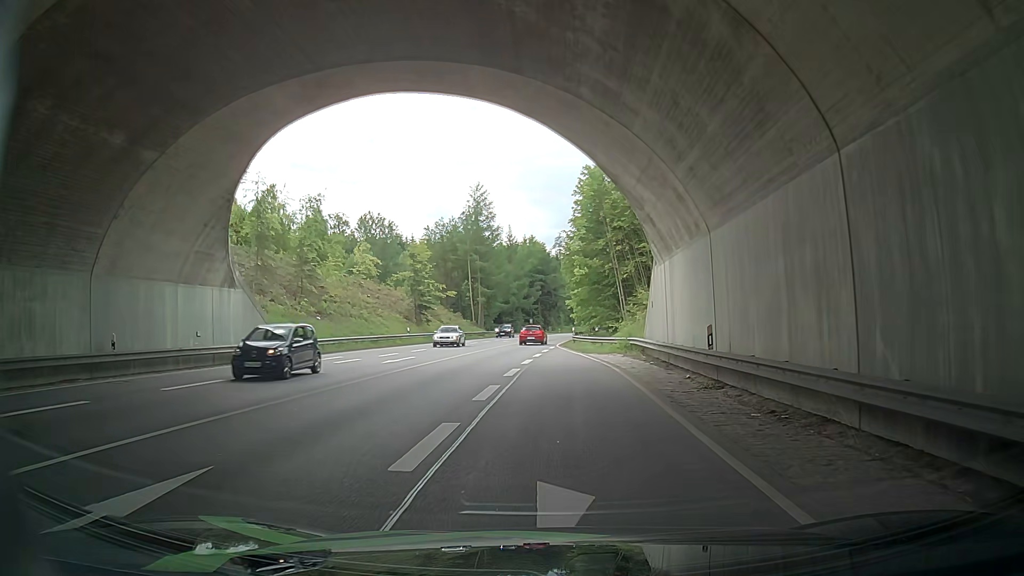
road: primary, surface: asphalt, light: Day
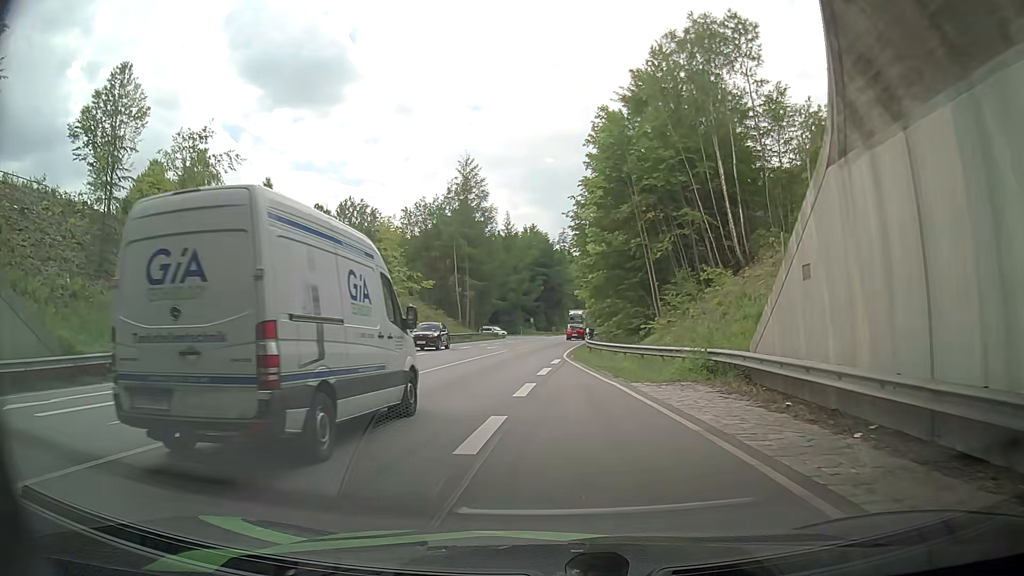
(-0.6, +17.2) m; 0°
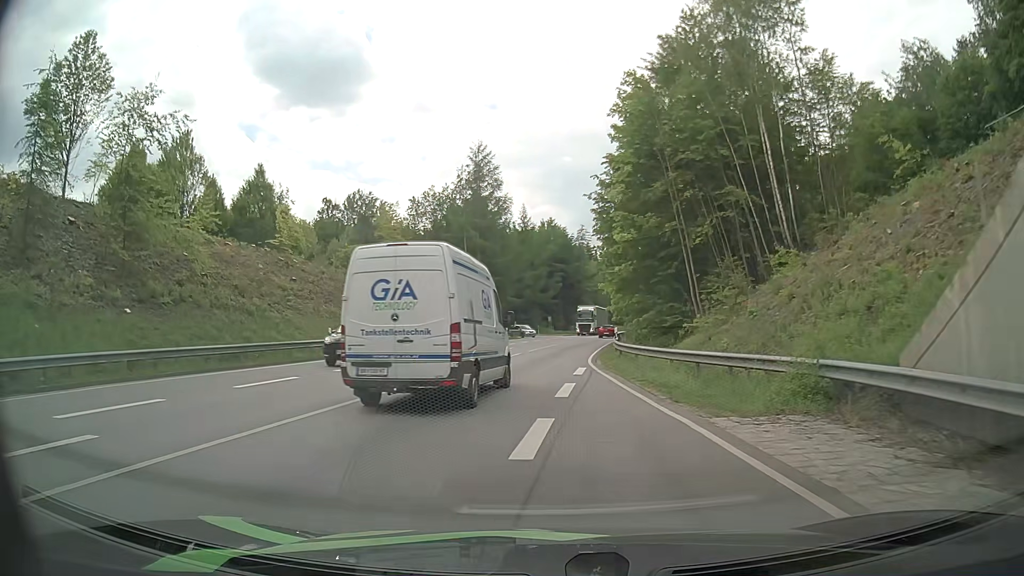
(-0.1, +6.4) m; -1°
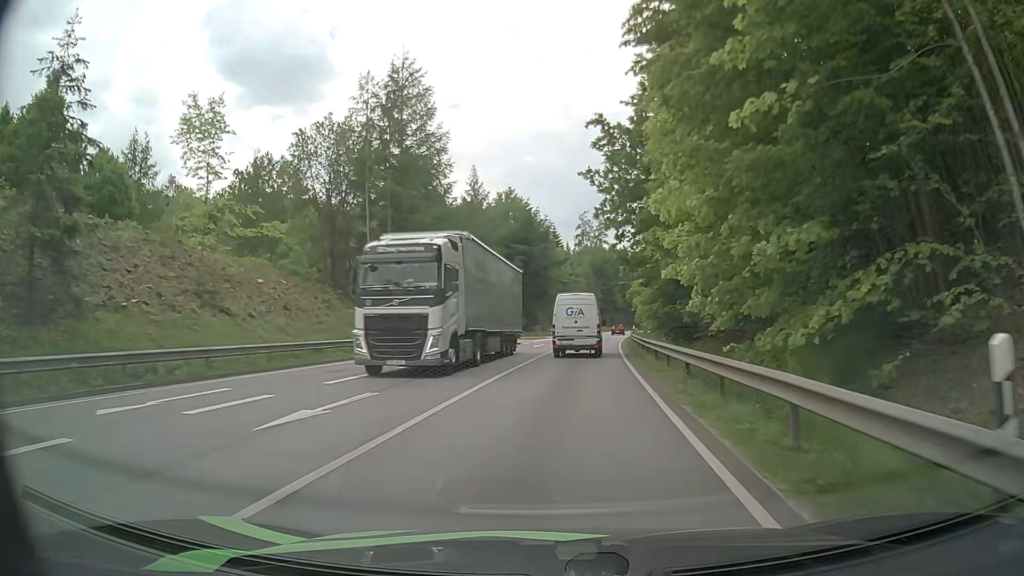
(+0.5, +28.5) m; +4°
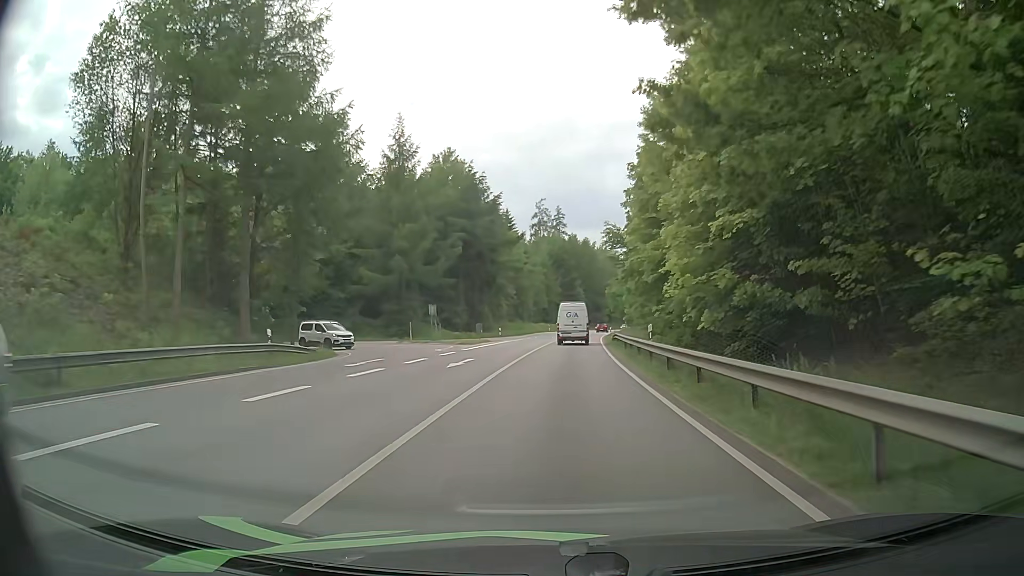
(+0.6, +22.0) m; +3°
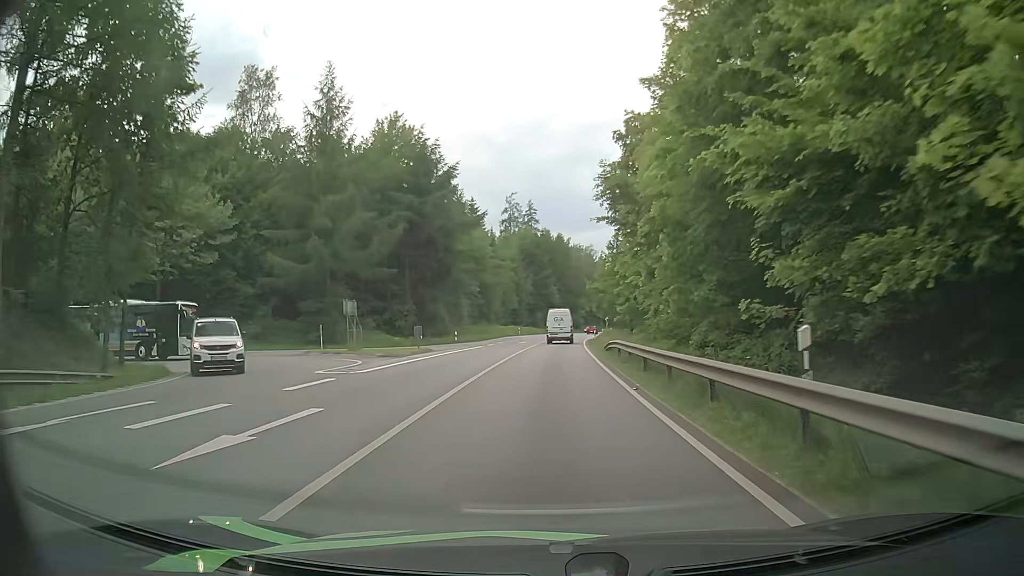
(+0.3, +15.1) m; +3°
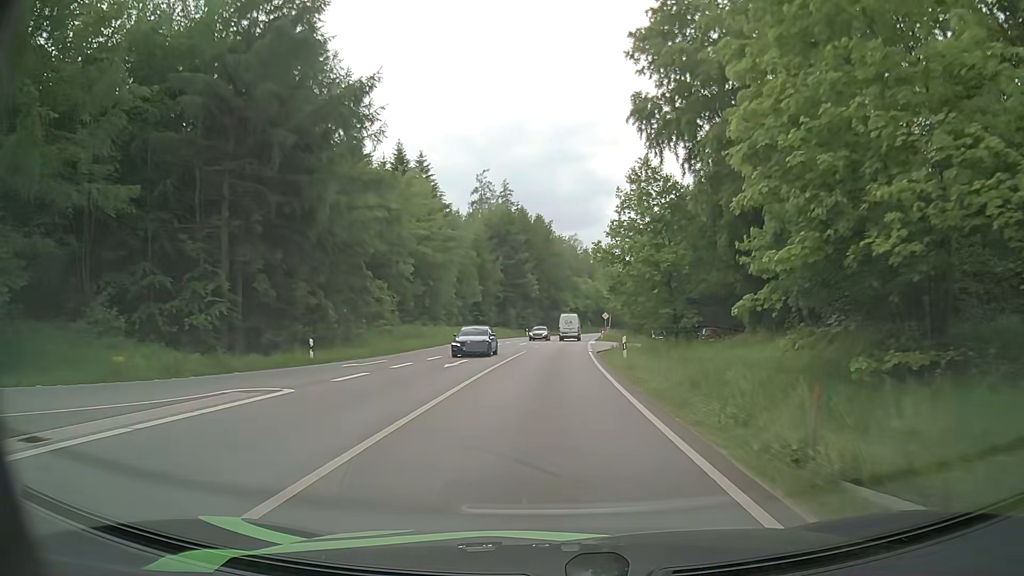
(+0.3, +33.3) m; +2°
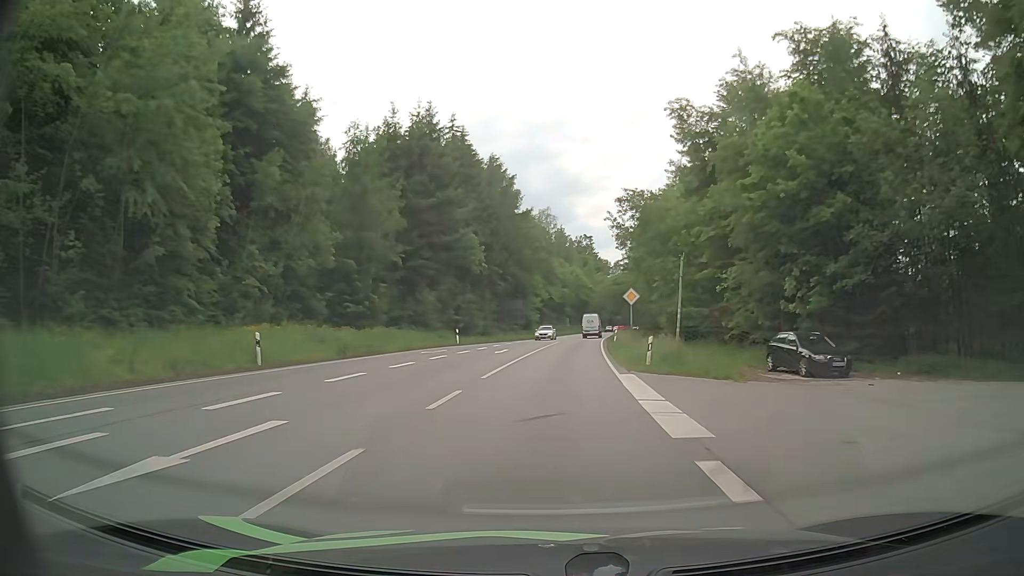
(+1.3, +49.1) m; +2°
(0, +10) (0, +20) (0, +30) (+1, +40) (+2, +50) (+3, +60) (+4, +70) (+4, +80) (+5, +90) (+7, +100) m
